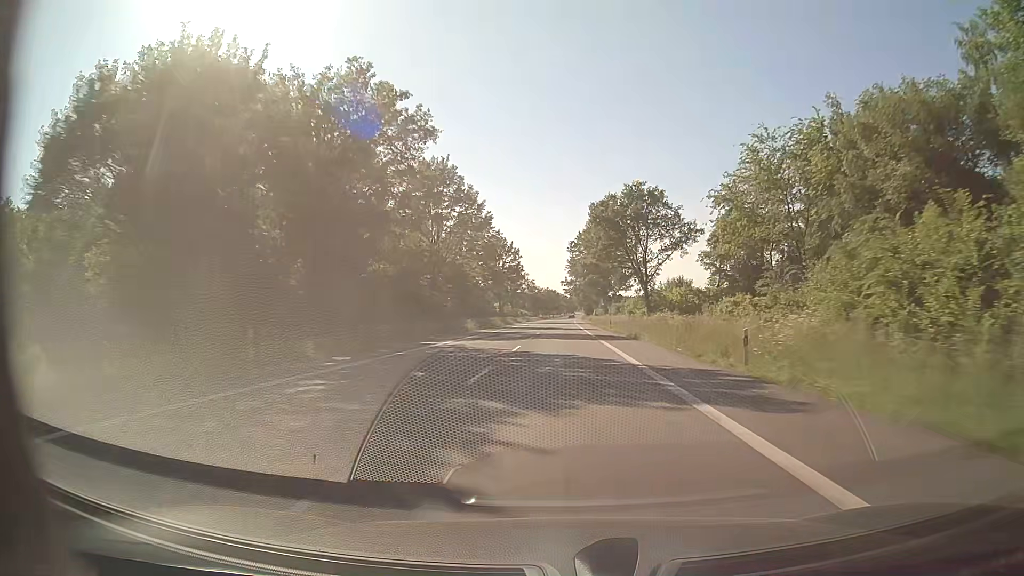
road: secondary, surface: asphalt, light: Day
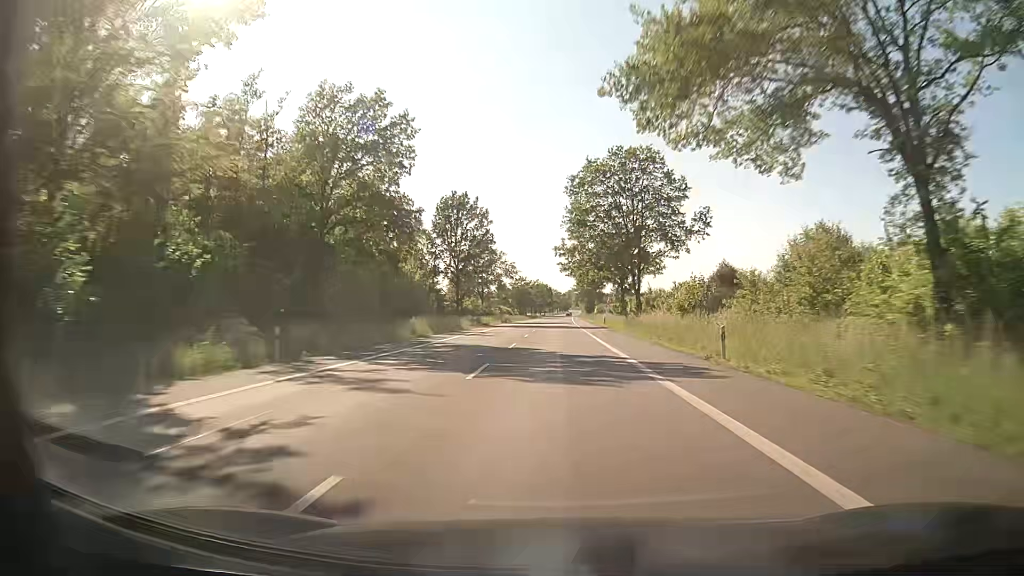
(+0.2, +48.5) m; +1°
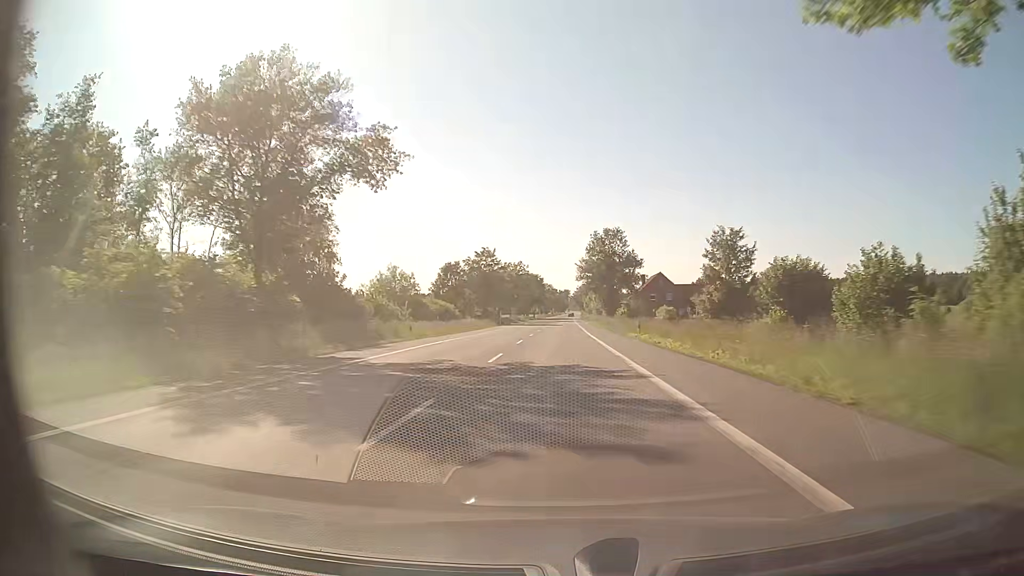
(-0.1, +80.7) m; 0°
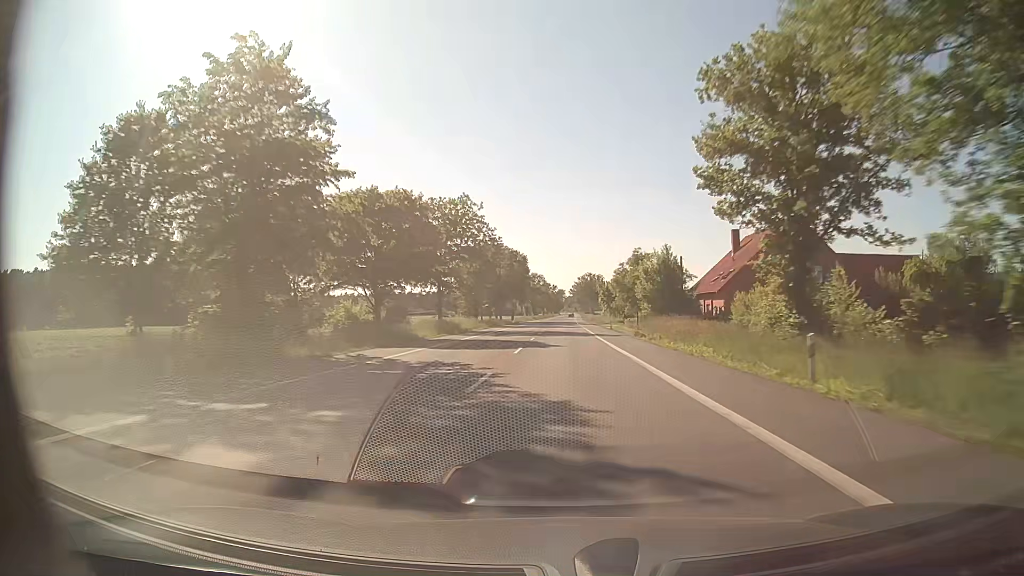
(+0.3, +80.7) m; 0°
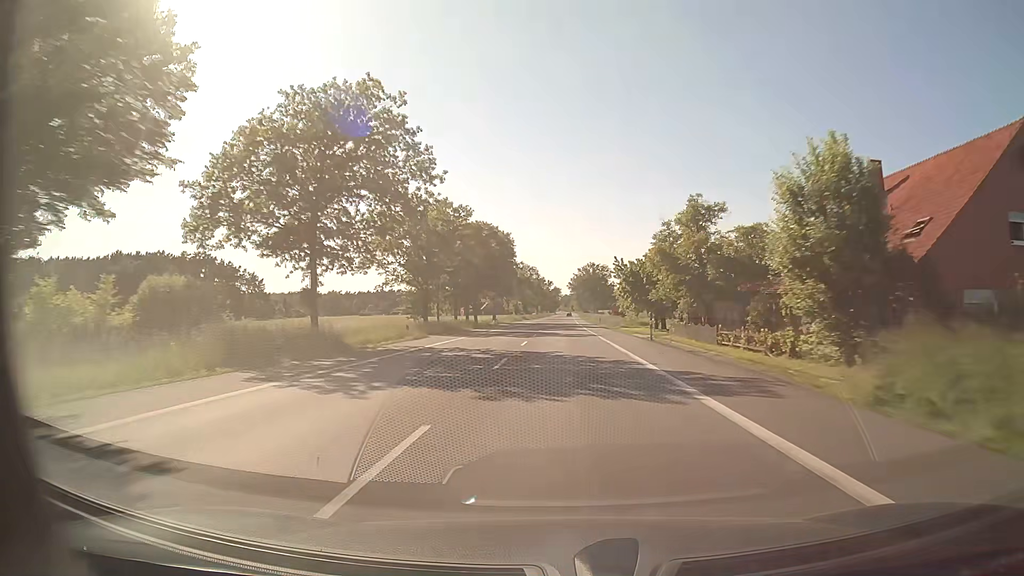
(+0.1, +32.3) m; 0°
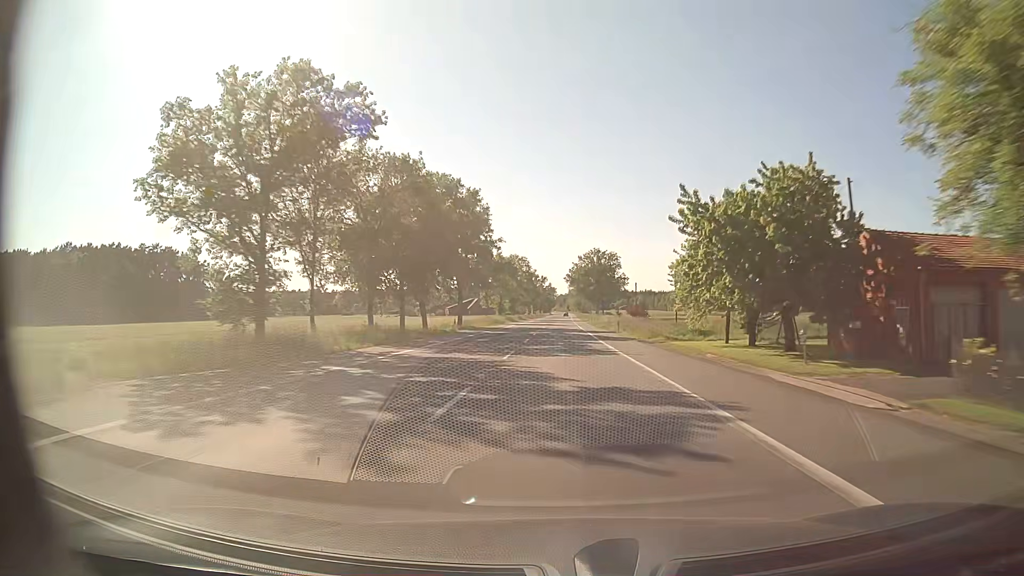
(0.0, +32.2) m; 0°
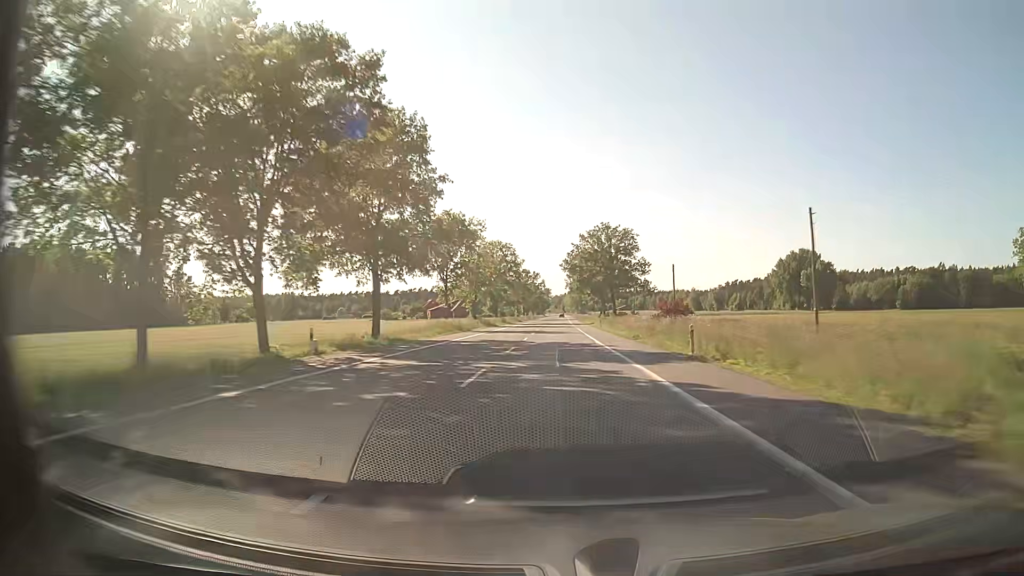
(+0.1, +32.2) m; +1°
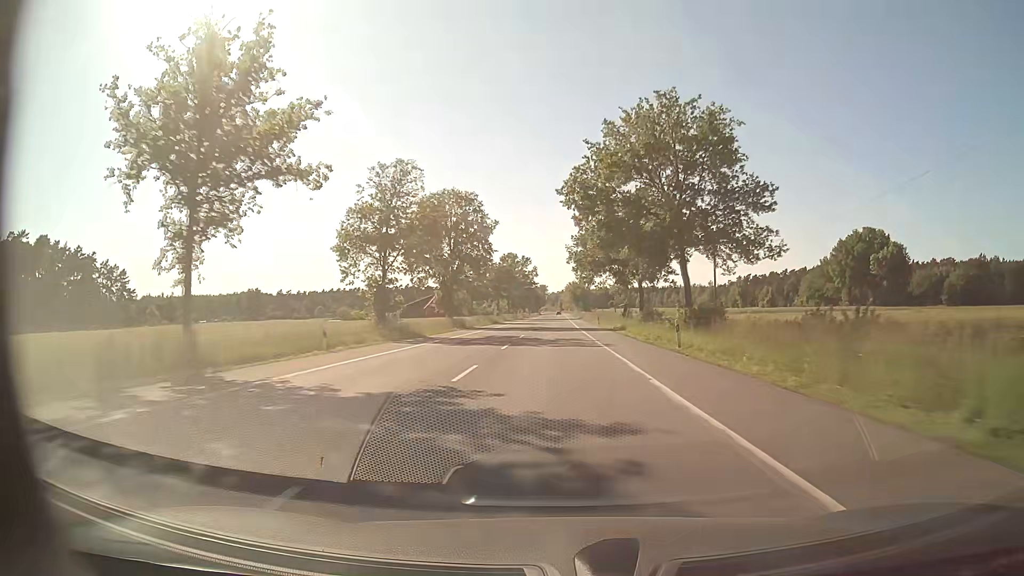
(0.0, +48.4) m; 0°
(0, +10) (0, +20) (0, +30) (0, +40) (0, +50) (0, +60) (0, +70) (0, +80) (0, +90) (0, +100) m
